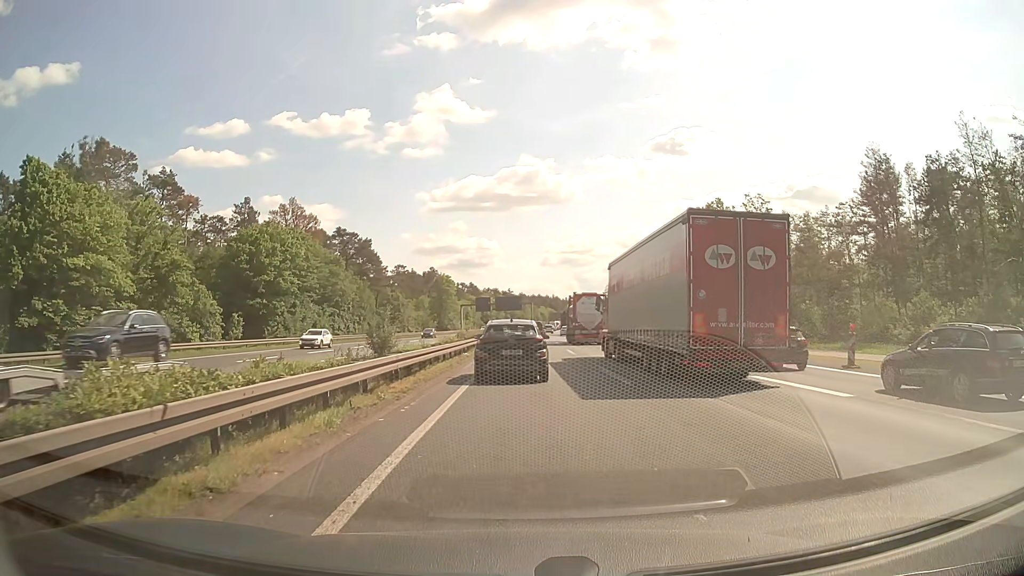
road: motorway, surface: asphalt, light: Day
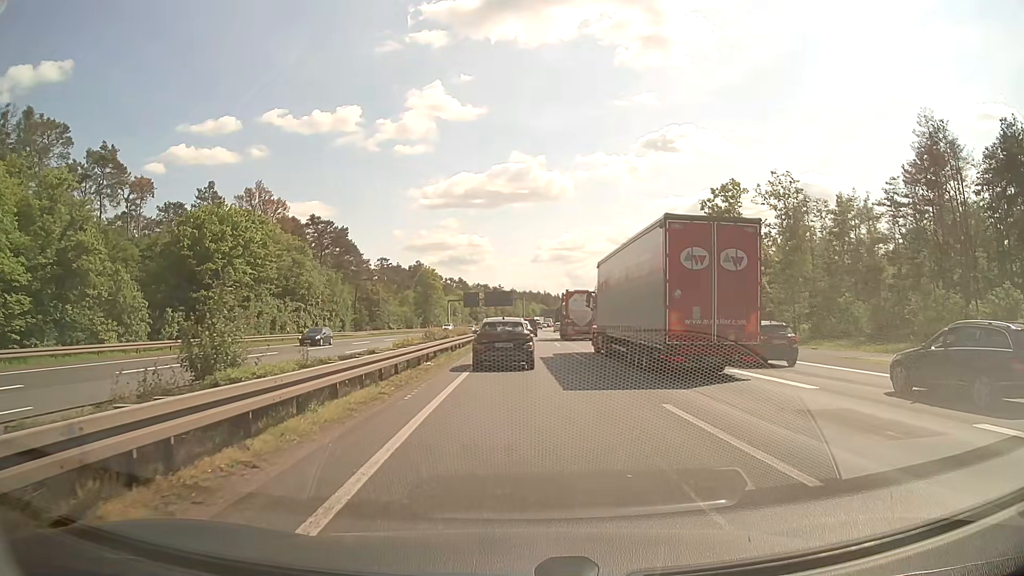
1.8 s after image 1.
(0.0, +10.9) m; +1°
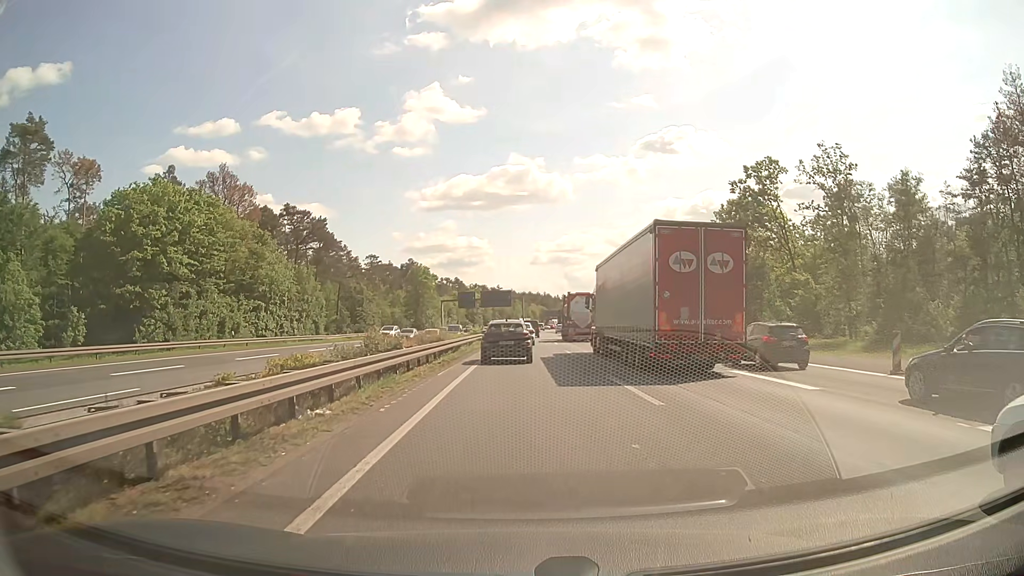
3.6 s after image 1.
(-0.1, +12.3) m; 0°
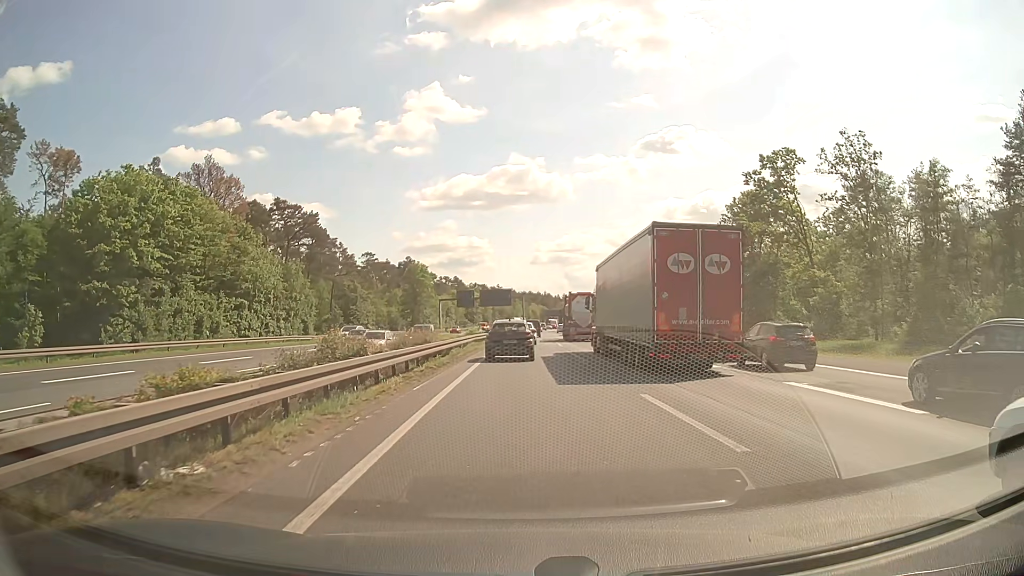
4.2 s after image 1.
(0.0, +4.4) m; 0°
(0, +10) (0, +20) (0, +30) (0, +40) (0, +50) (+1, +60) (+1, +70) (+2, +80) (+2, +90) (+2, +100) m
